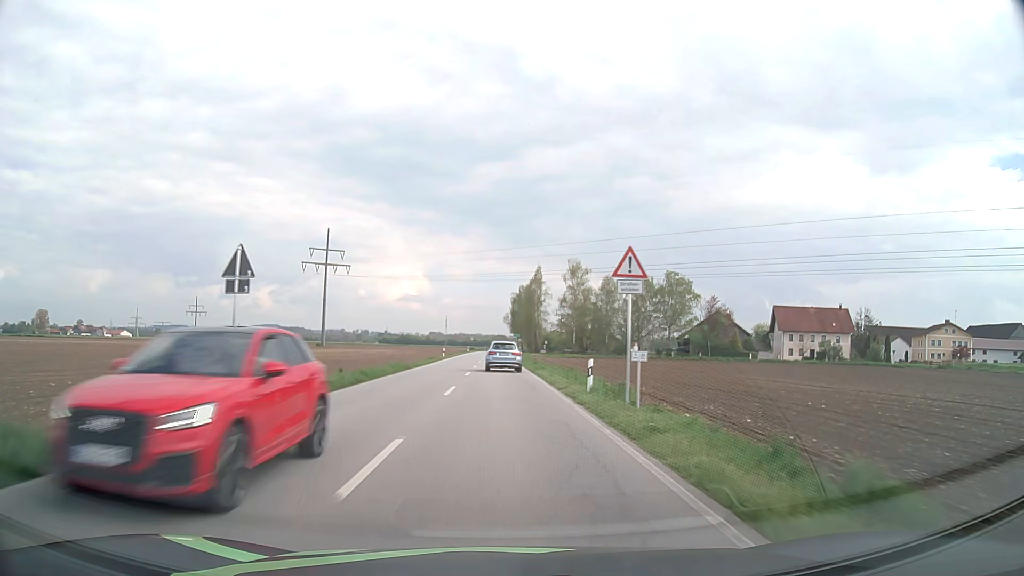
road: secondary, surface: asphalt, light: Day
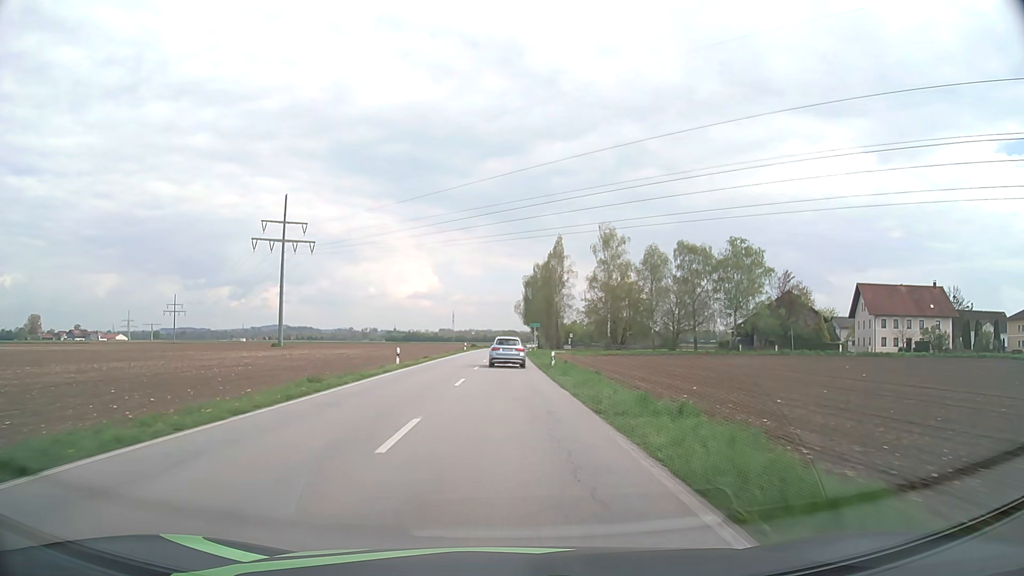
(-0.2, +33.9) m; -1°
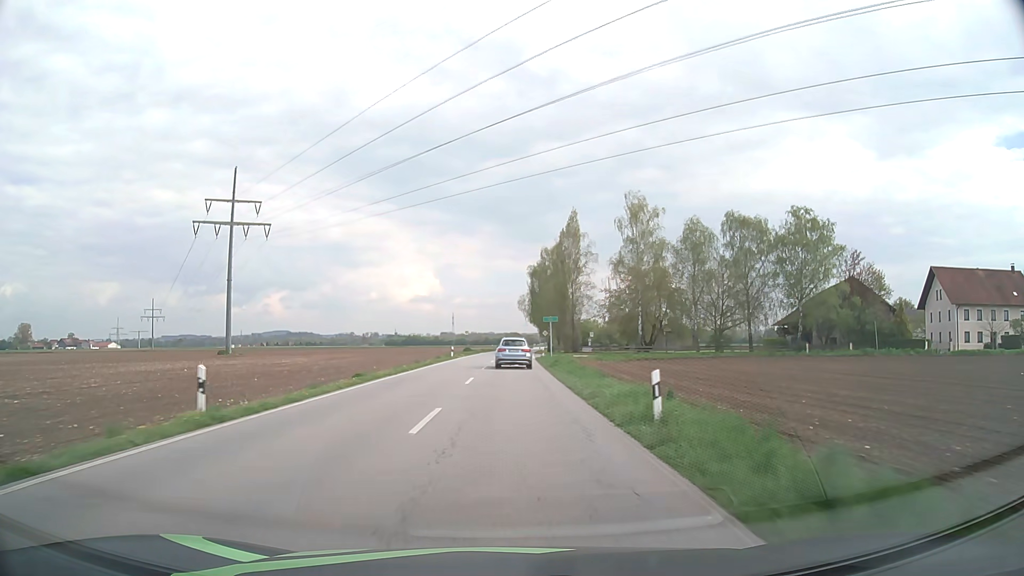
(-0.1, +22.6) m; 0°
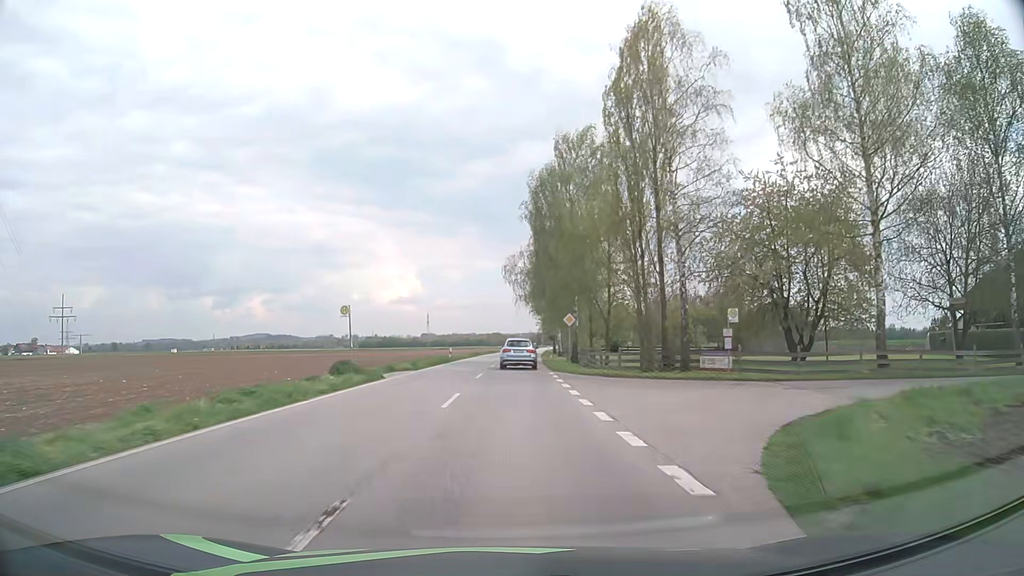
(+0.5, +56.4) m; +1°
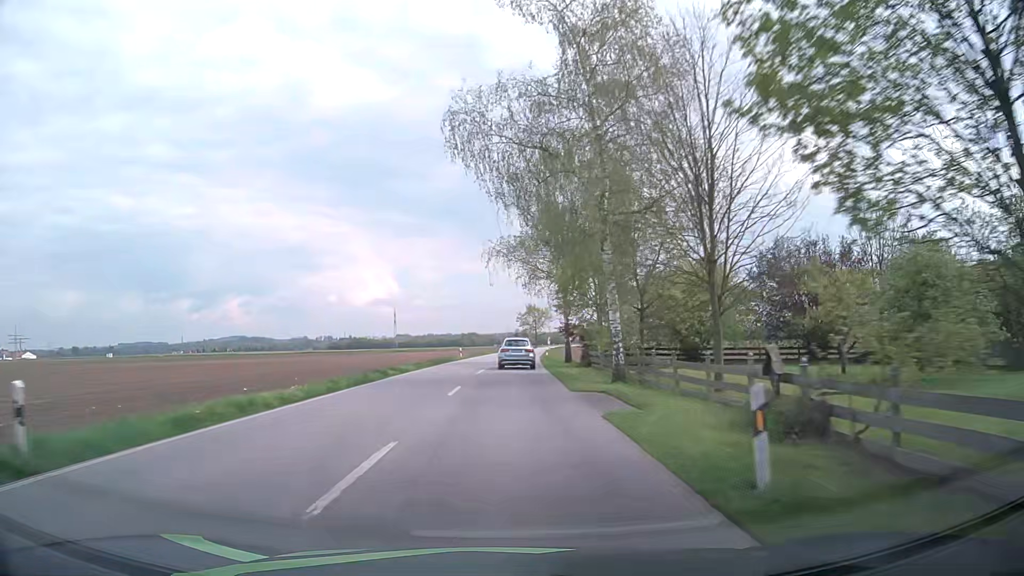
(+0.7, +45.1) m; +2°
